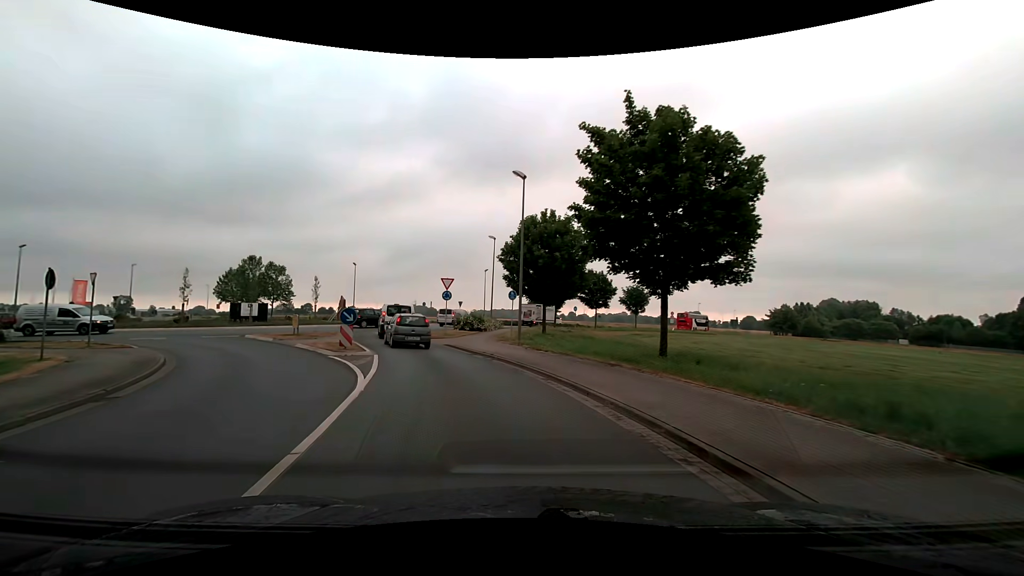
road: secondary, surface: asphalt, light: Day
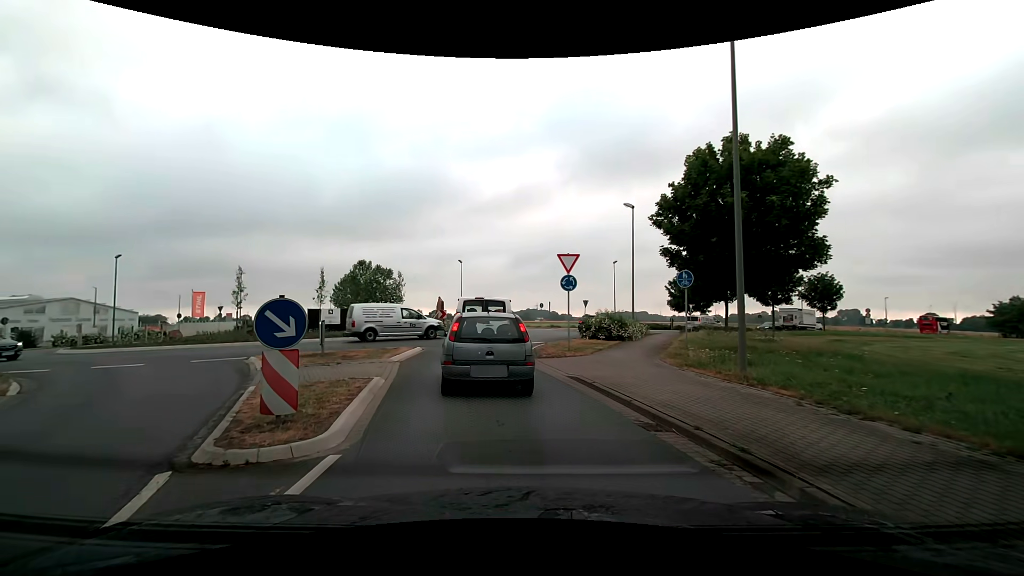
(-1.4, +12.2) m; -13°
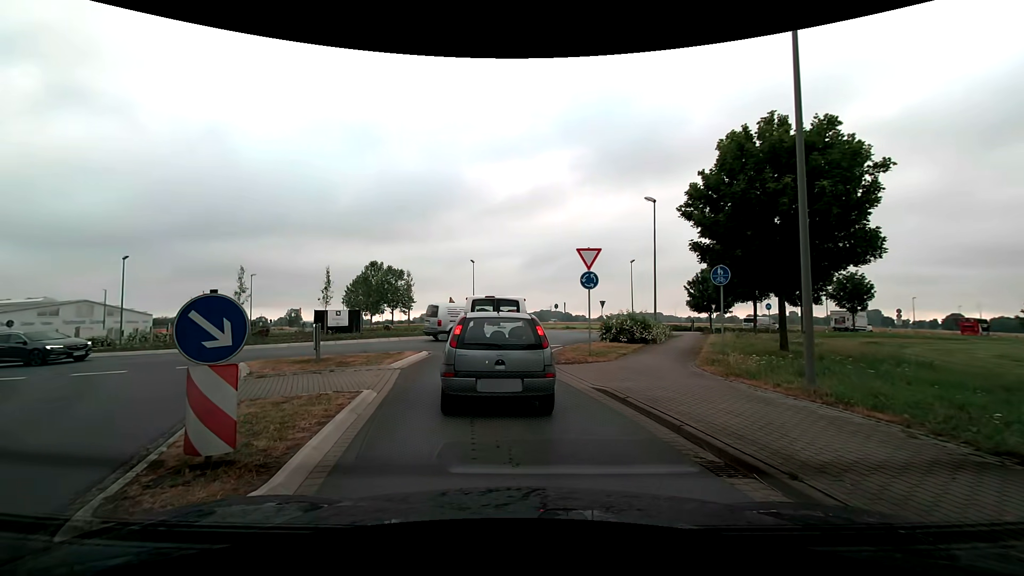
(0.0, +1.6) m; -2°
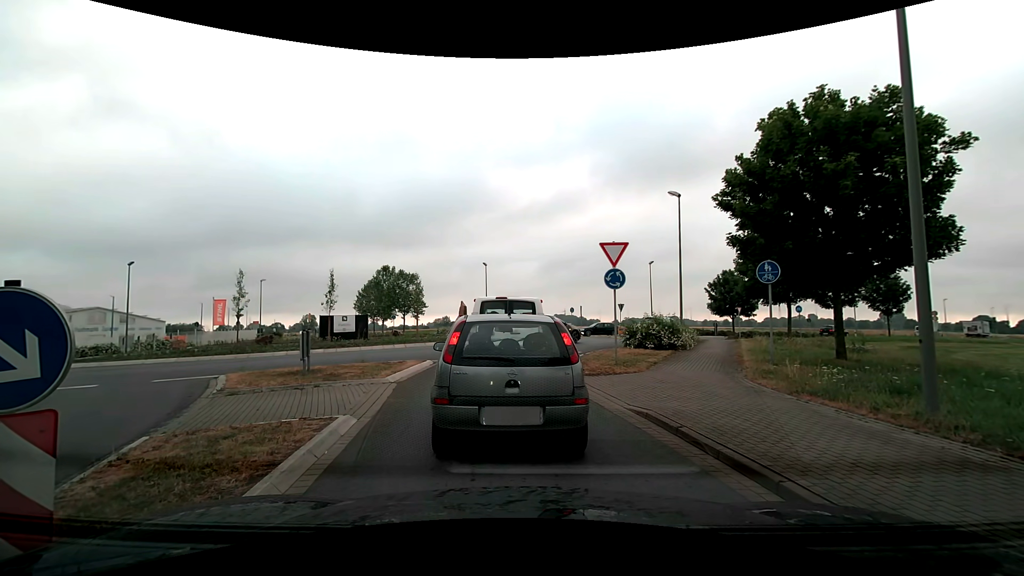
(0.0, +1.8) m; 0°
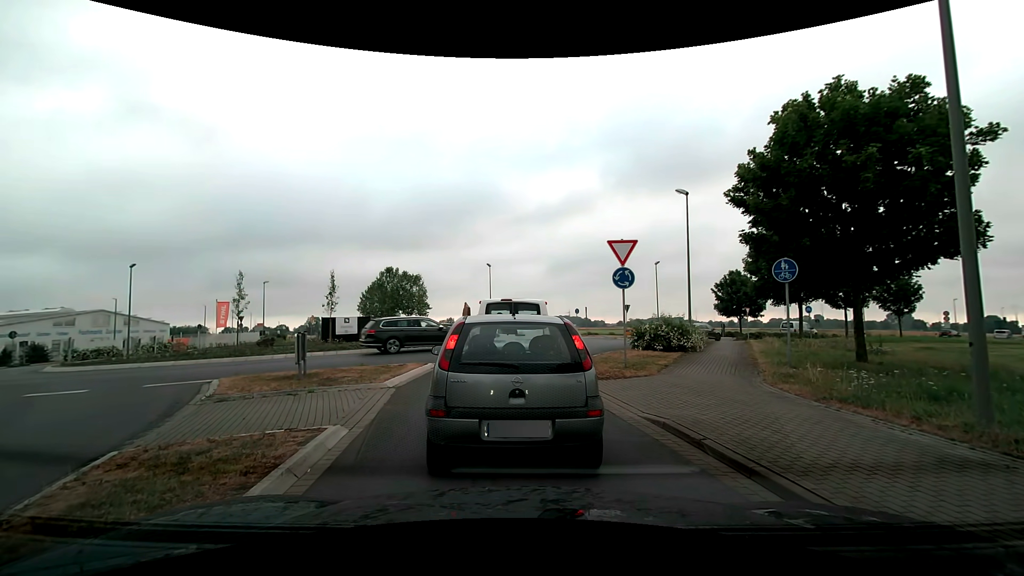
(0.0, +0.6) m; 0°
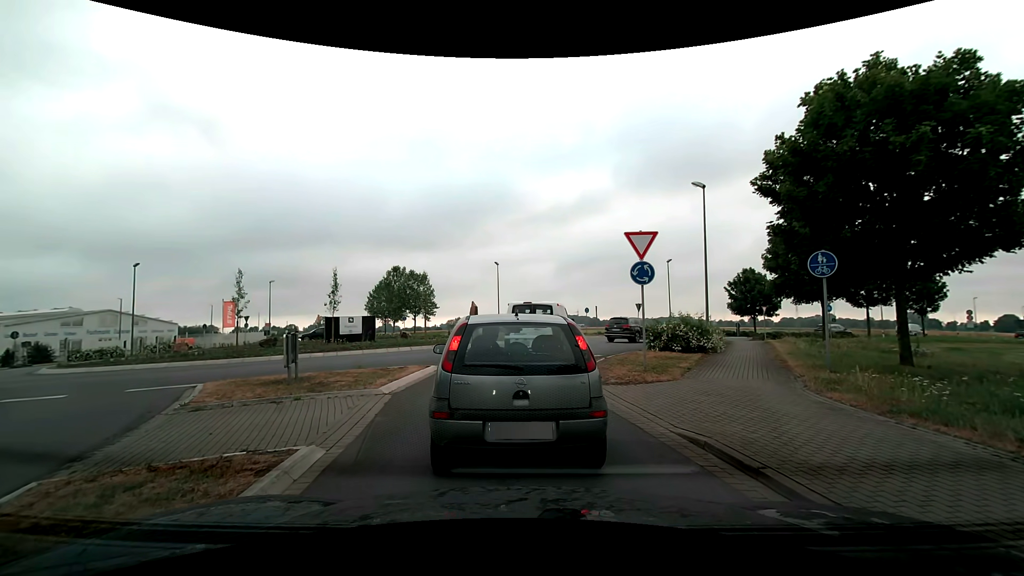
(0.0, +1.1) m; 0°
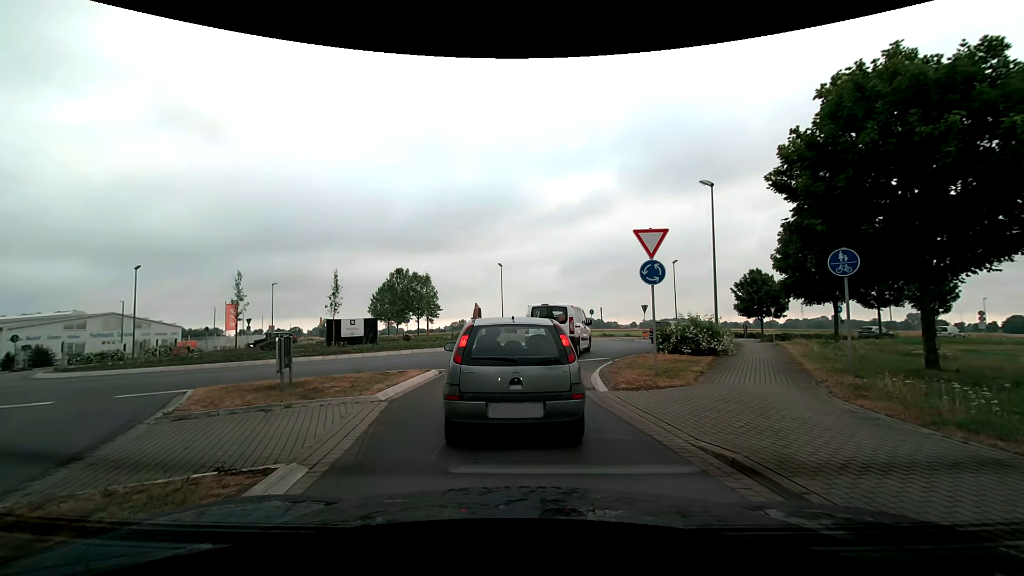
(0.0, +0.6) m; 0°
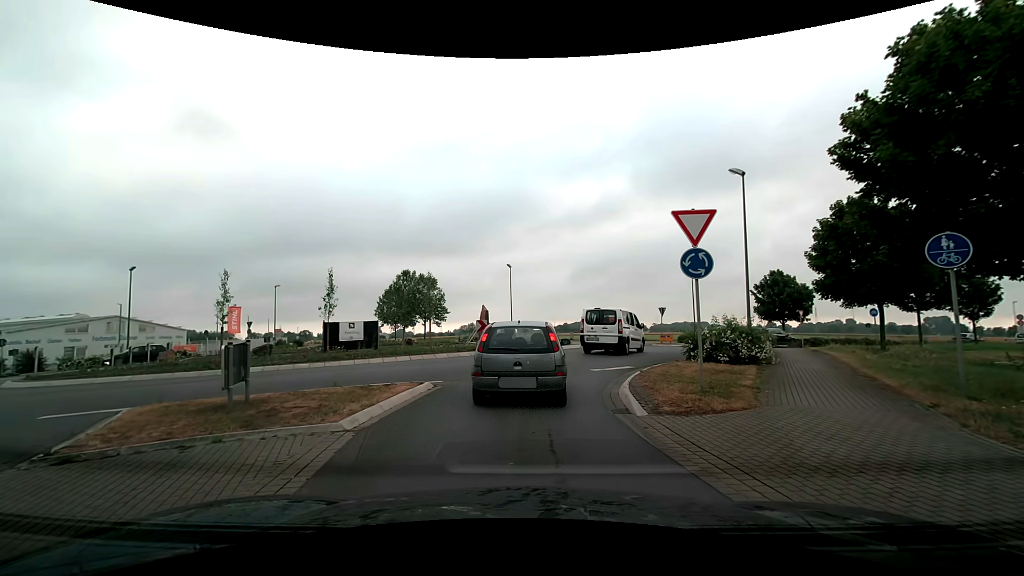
(-0.1, +2.5) m; -3°
(0, +10) (+1, +20) (+5, +29) (+10, +37) (+18, +44) (+26, +50) (+35, +55) (+43, +60) (+52, +65) (+60, +70) m
